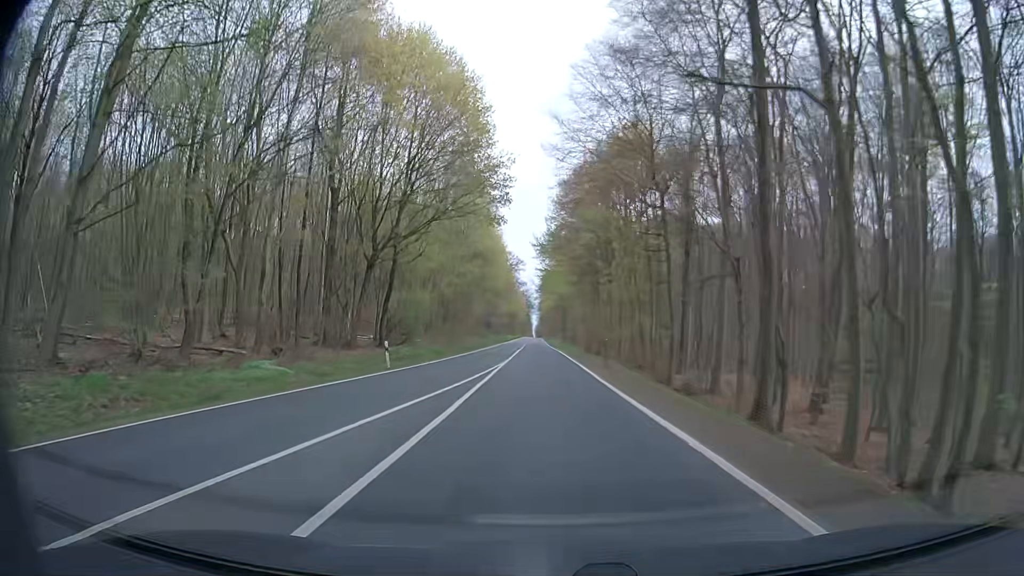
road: secondary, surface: asphalt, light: Day
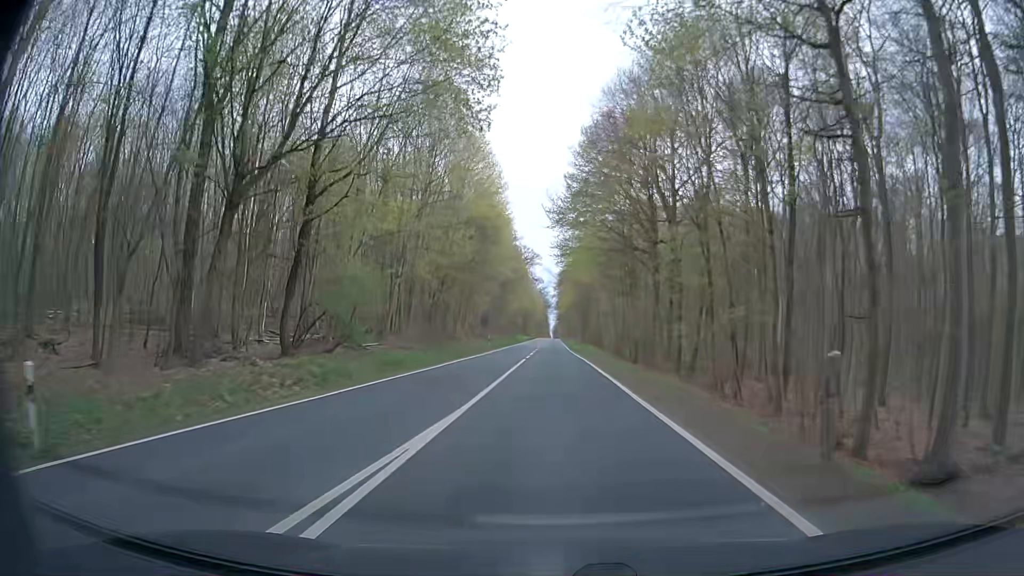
(-0.3, +21.6) m; -2°
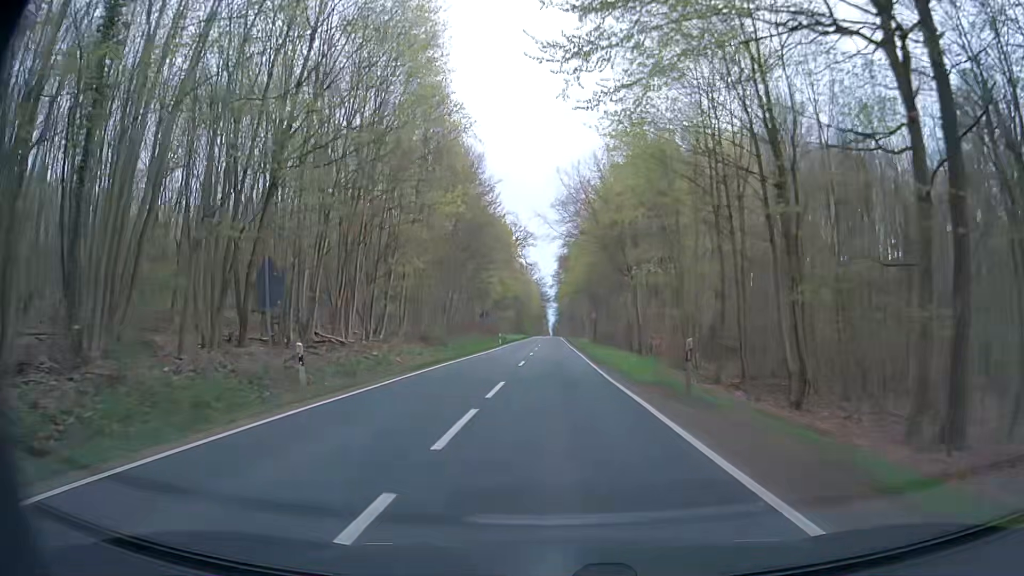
(+0.2, +43.1) m; 0°
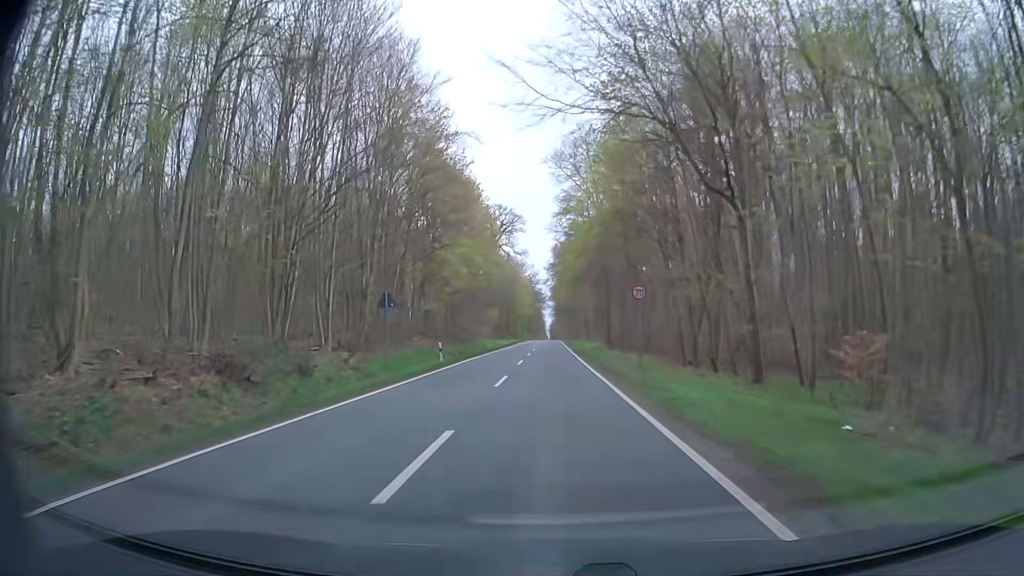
(+0.1, +32.3) m; 0°
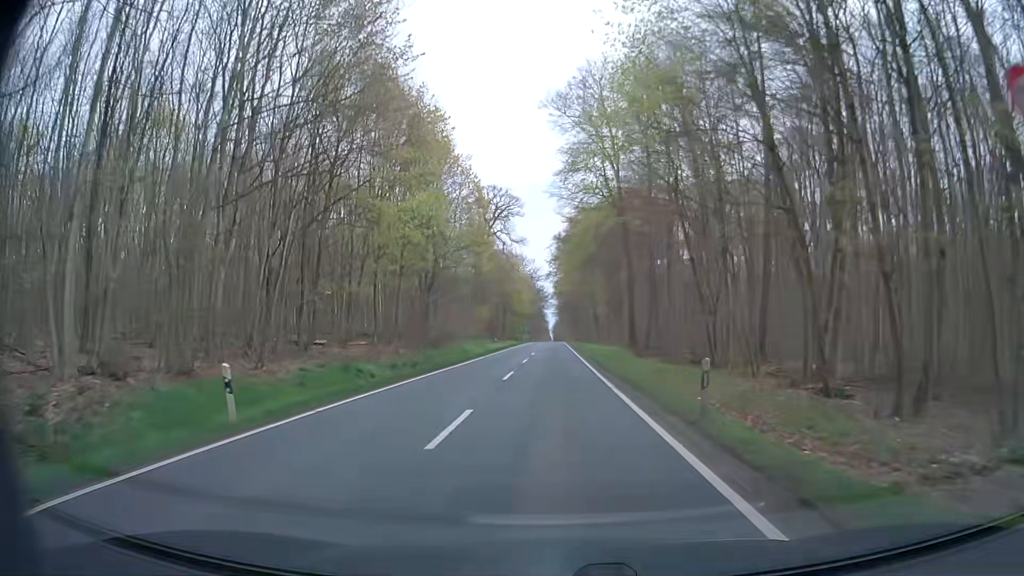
(-0.1, +21.5) m; -1°
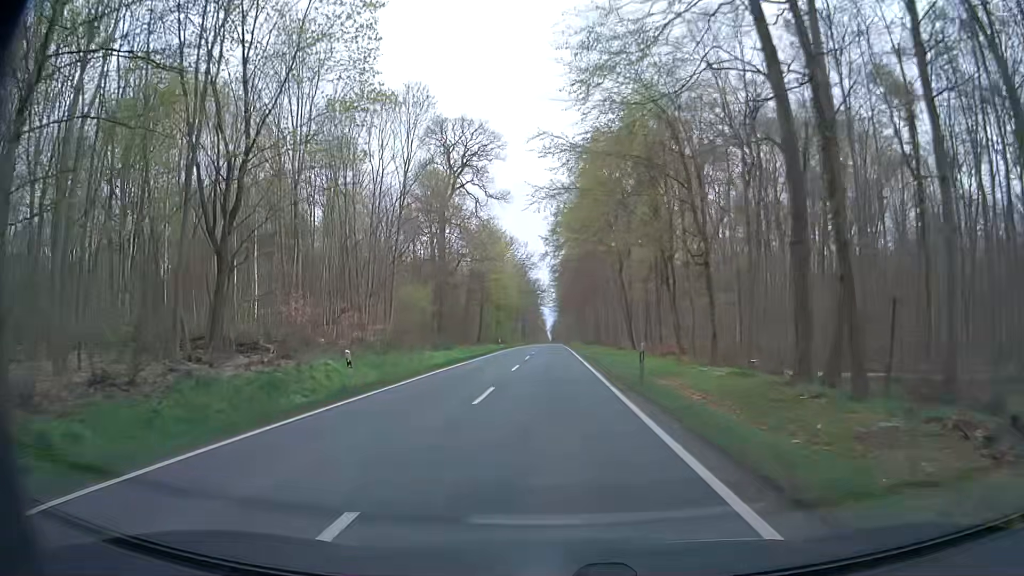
(+0.2, +43.0) m; 0°
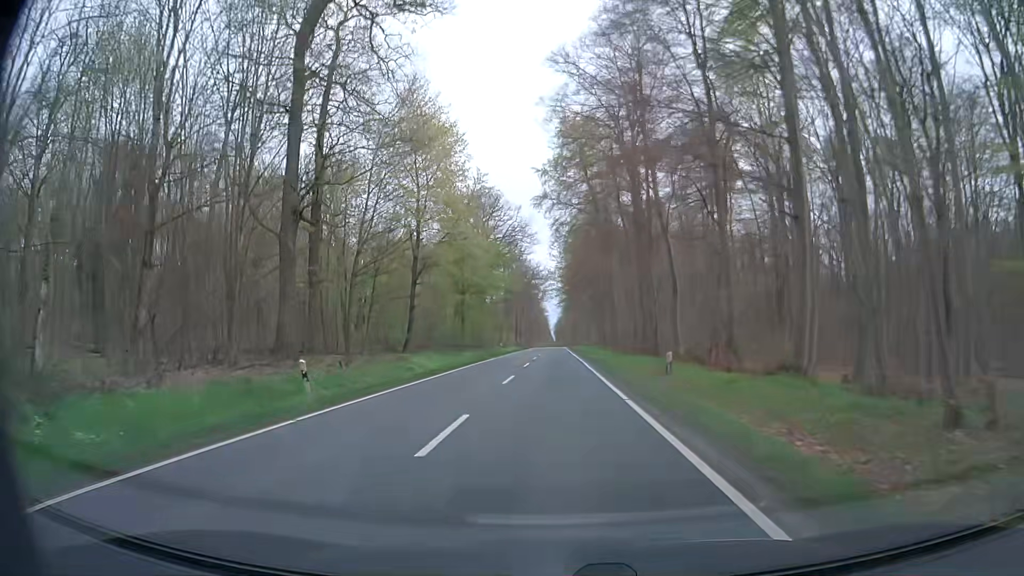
(0.0, +53.7) m; 0°
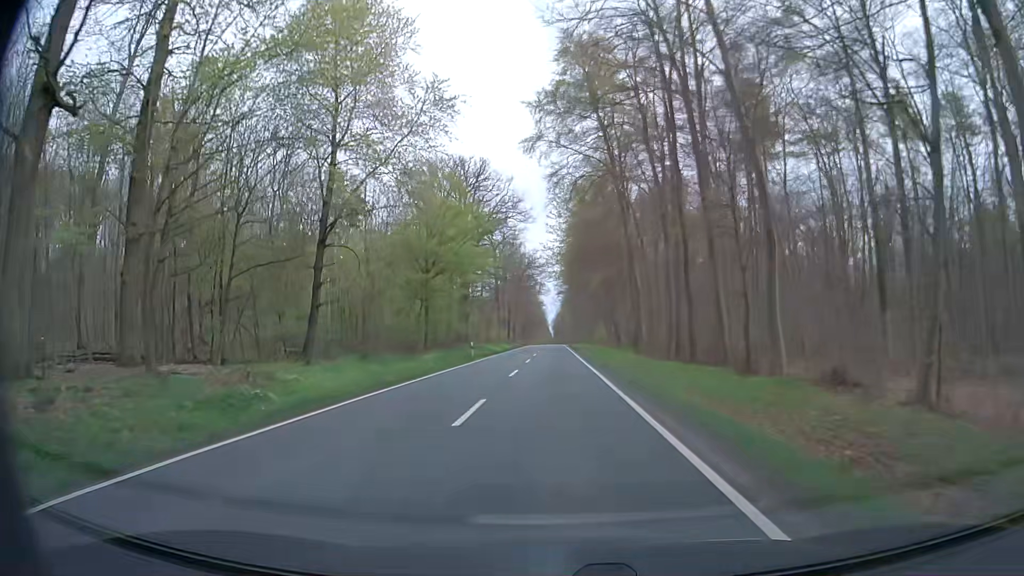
(0.0, +21.5) m; 0°
(0, +10) (0, +20) (0, +30) (-1, +40) (-1, +50) (-1, +60) (-1, +70) (-1, +80) (-1, +90) (-1, +100) m
